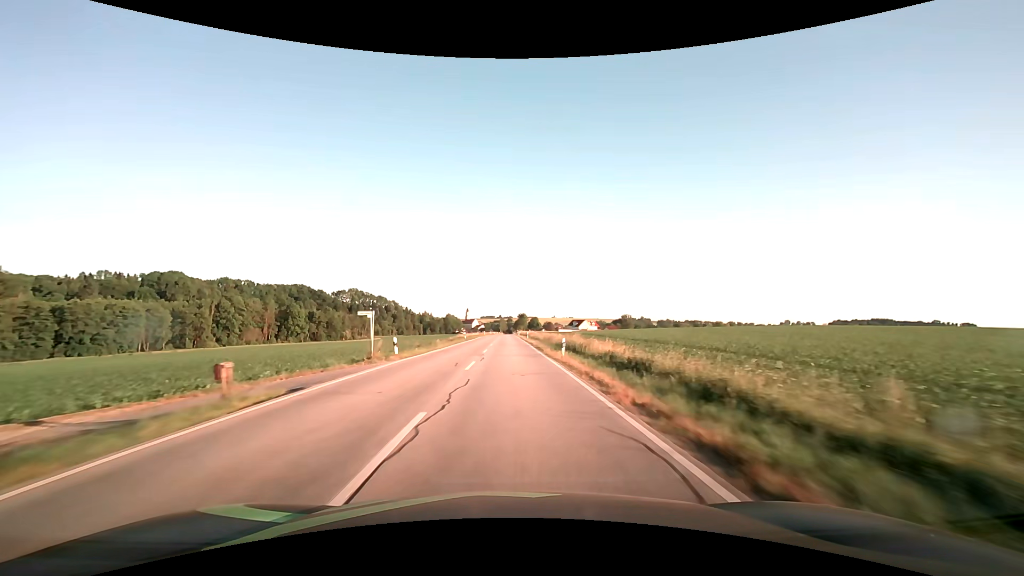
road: secondary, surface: asphalt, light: Day
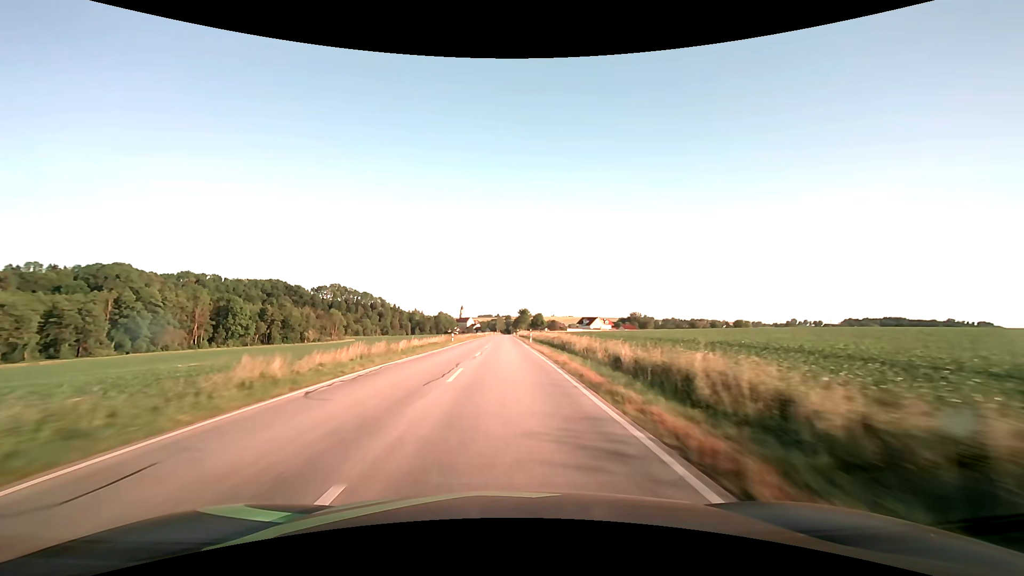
(+0.2, +63.3) m; 0°
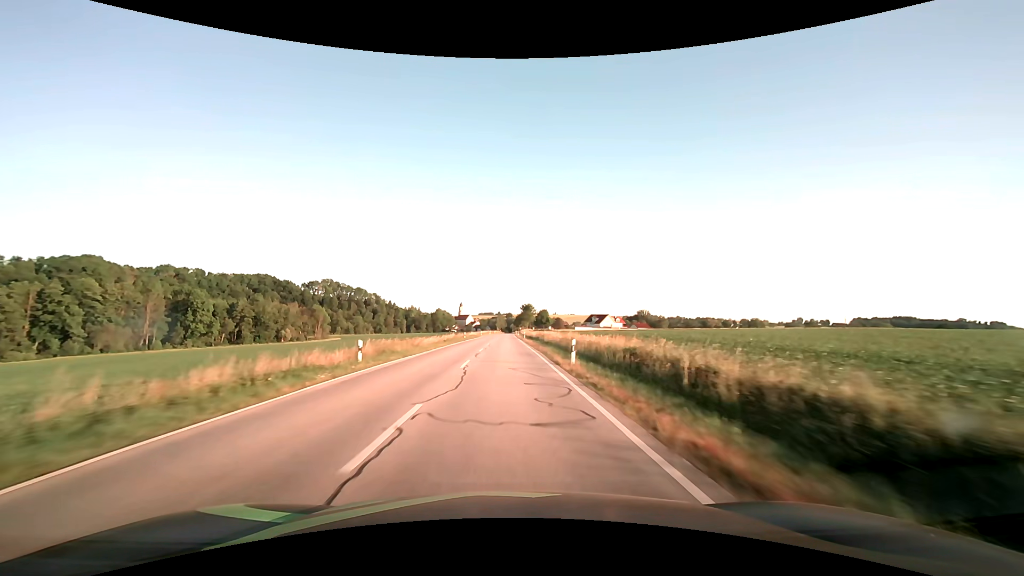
(0.0, +31.7) m; 0°
(0, +10) (0, +20) (0, +30) (0, +40) (0, +50) (0, +60) (0, +70) (0, +80) (0, +90) (0, +100) m
